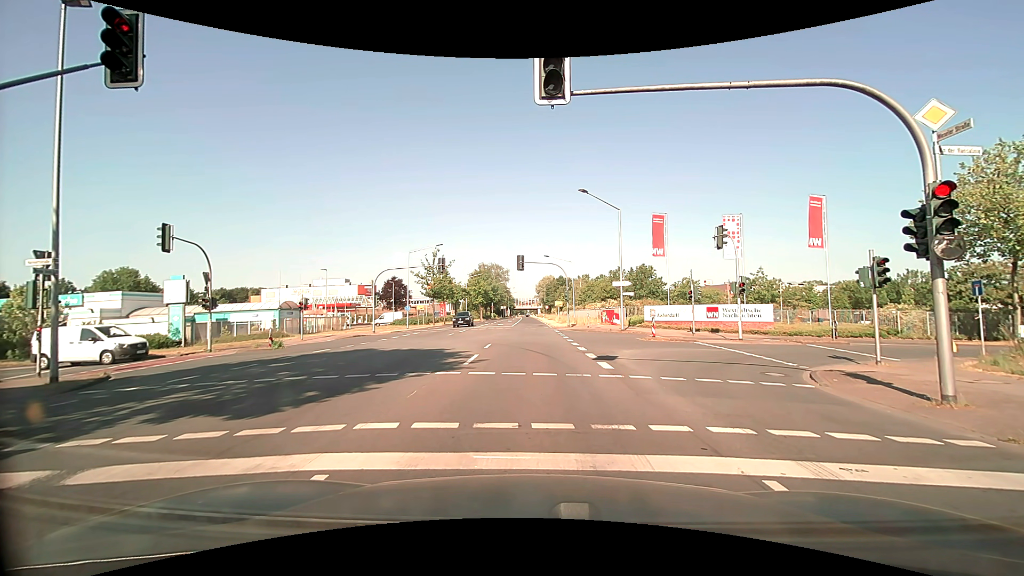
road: secondary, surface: asphalt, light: Day
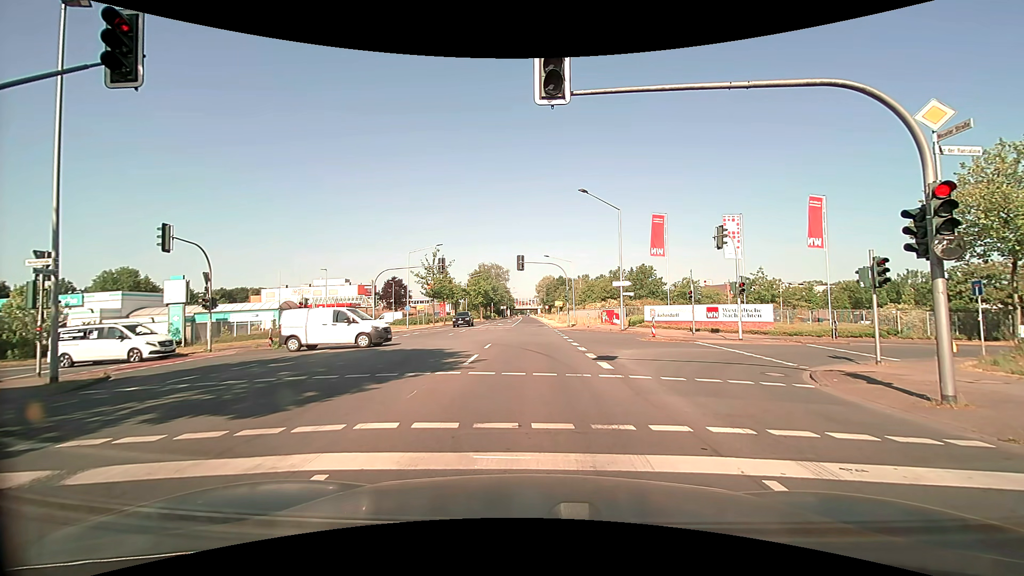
(0.0, 0.0) m; 0°
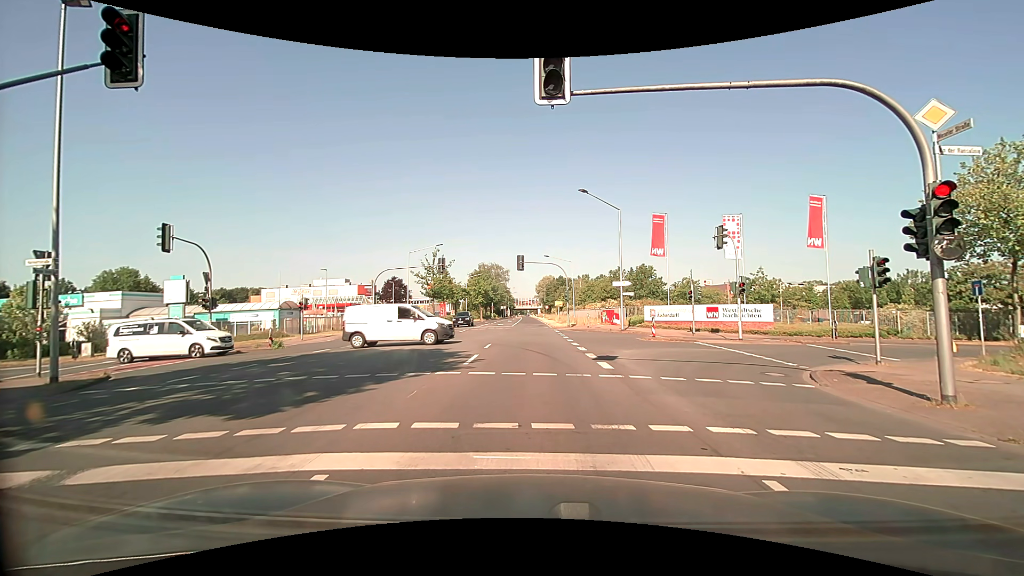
(0.0, 0.0) m; 0°
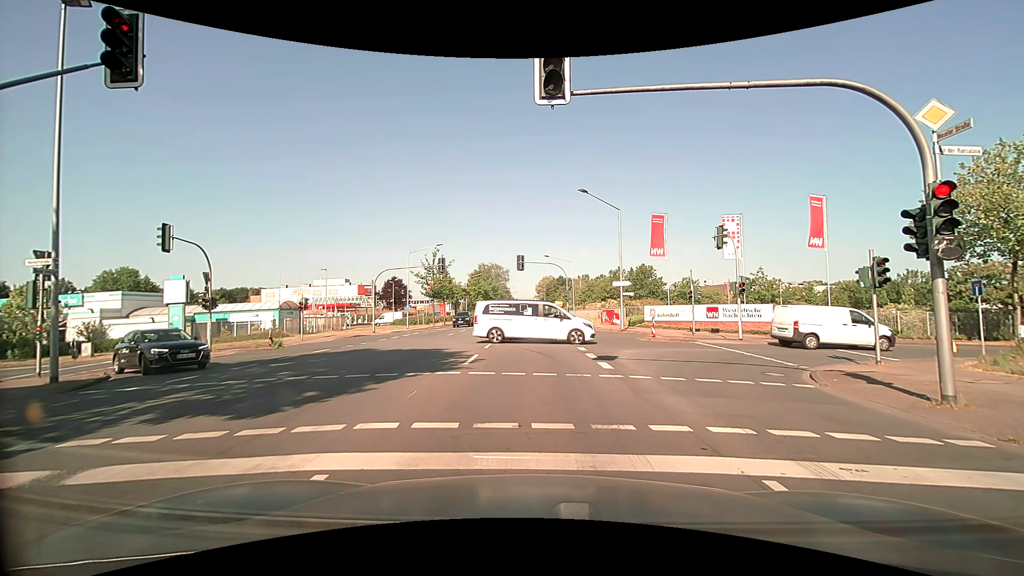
(0.0, 0.0) m; 0°
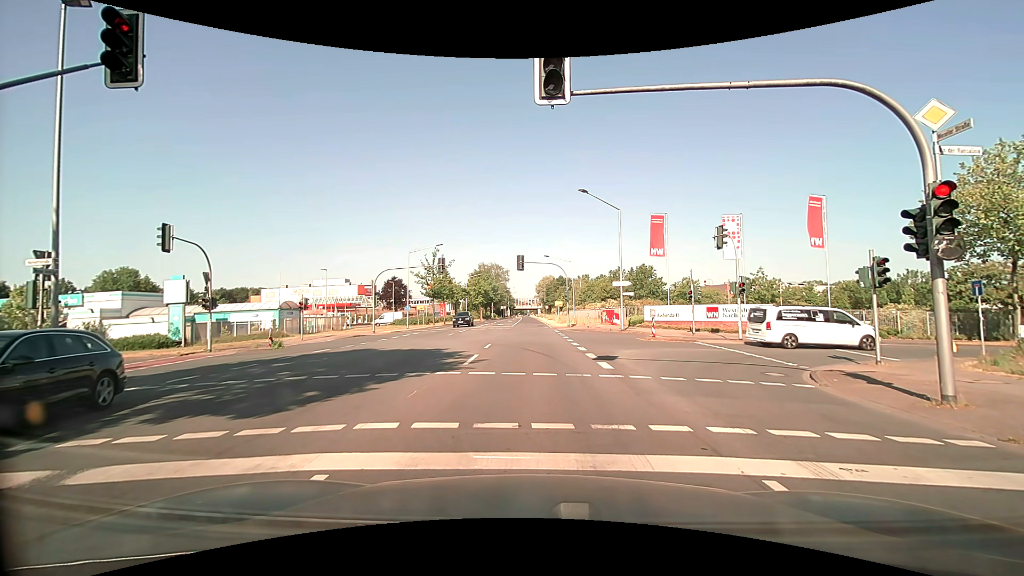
(0.0, 0.0) m; 0°
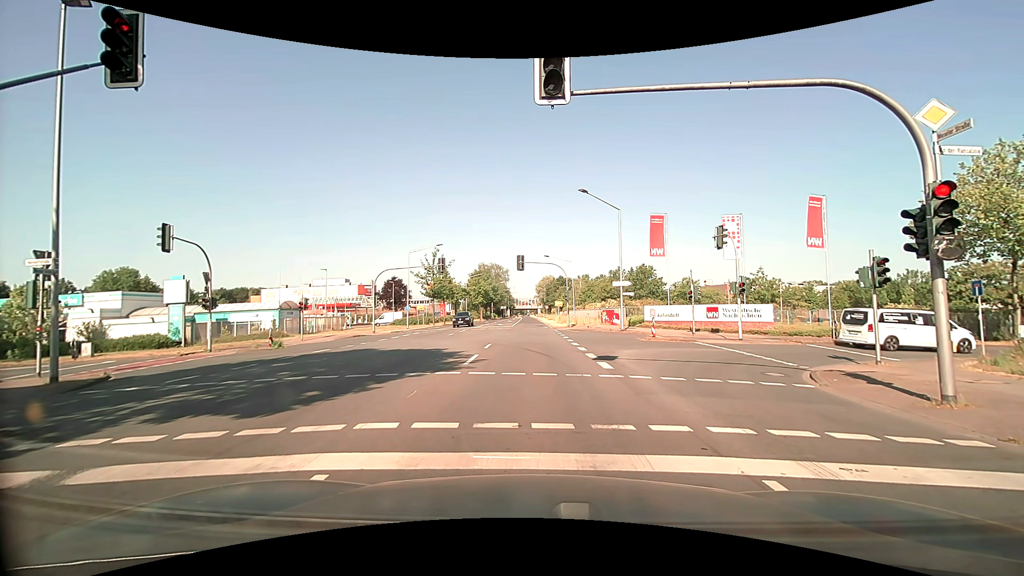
(0.0, 0.0) m; 0°
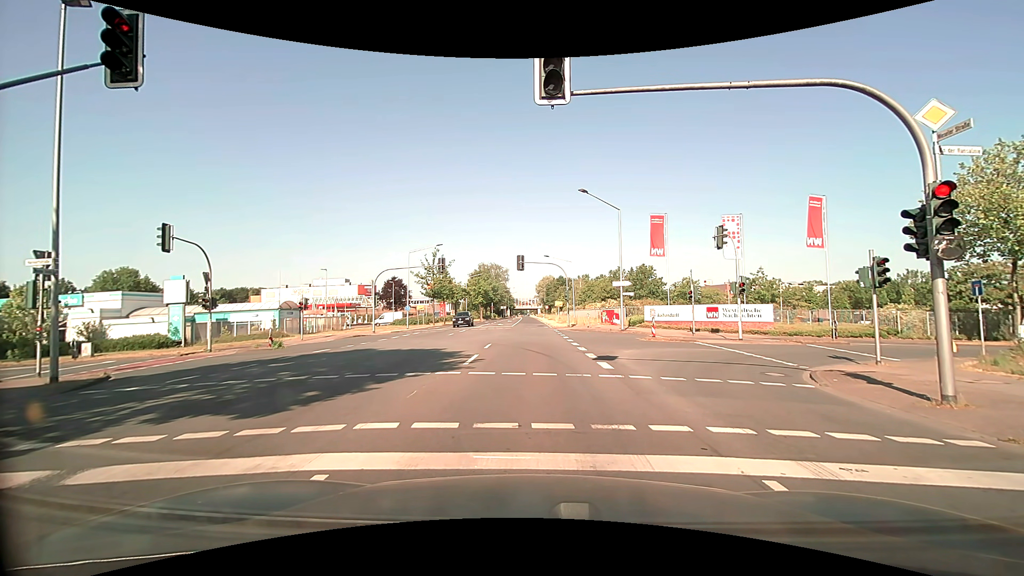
(0.0, 0.0) m; 0°
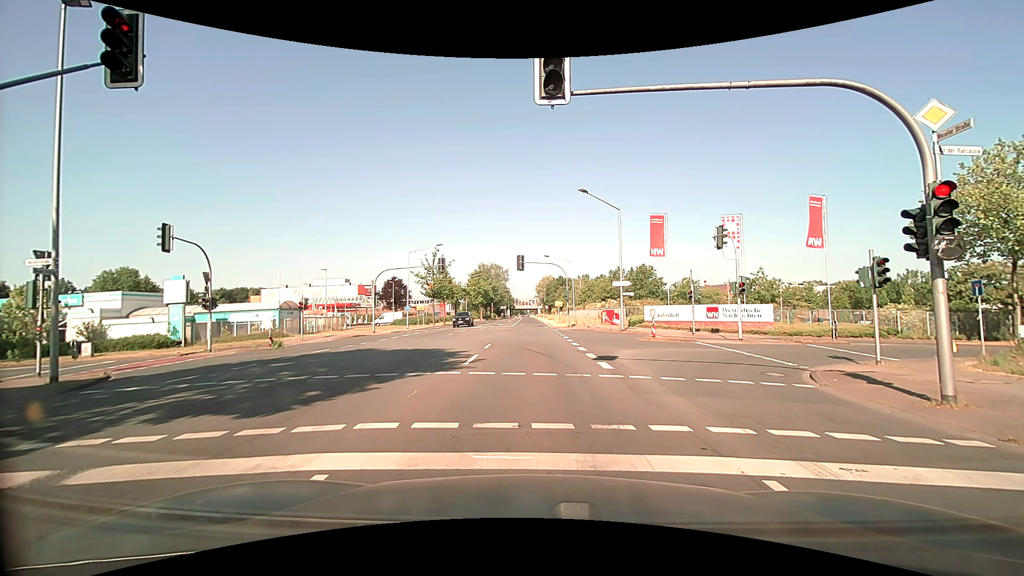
(0.0, 0.0) m; 0°
(0, +10) (0, +20) (0, +30) (+1, +40) (+1, +50) (+1, +60) (+1, +70) (+1, +80) (+1, +90) (+1, +100) m
